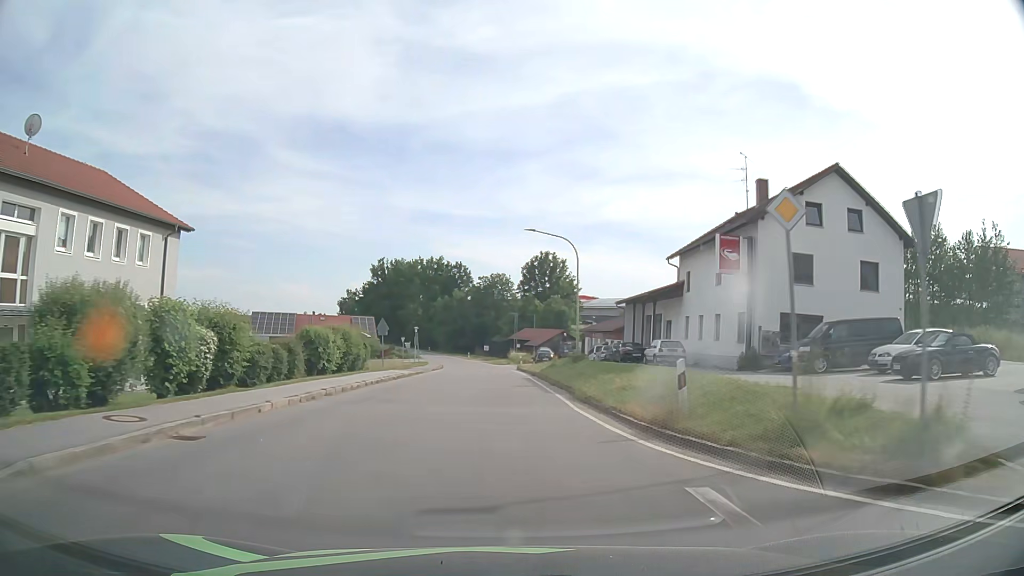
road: tertiary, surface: asphalt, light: Day
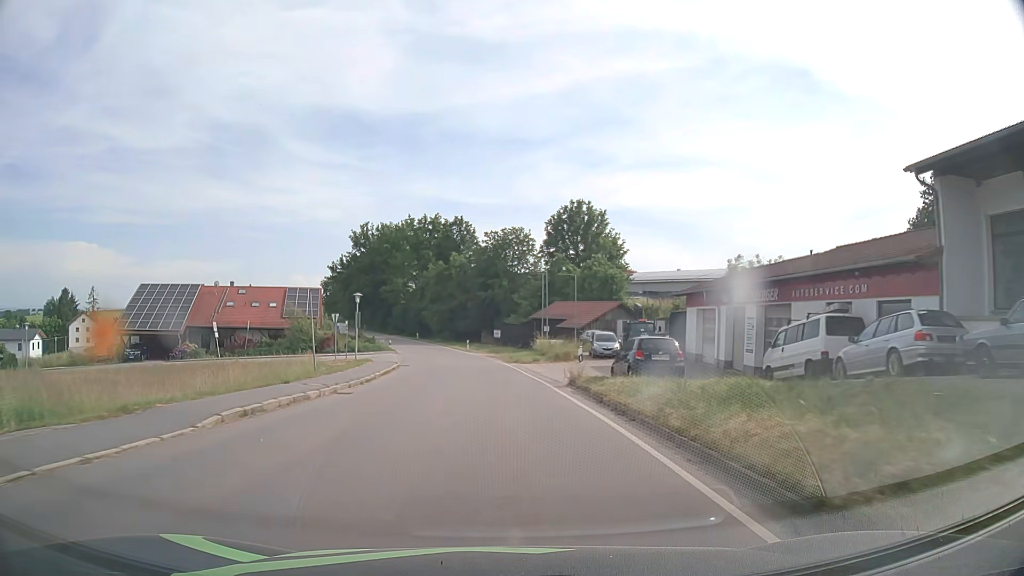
(-0.5, +39.9) m; -1°
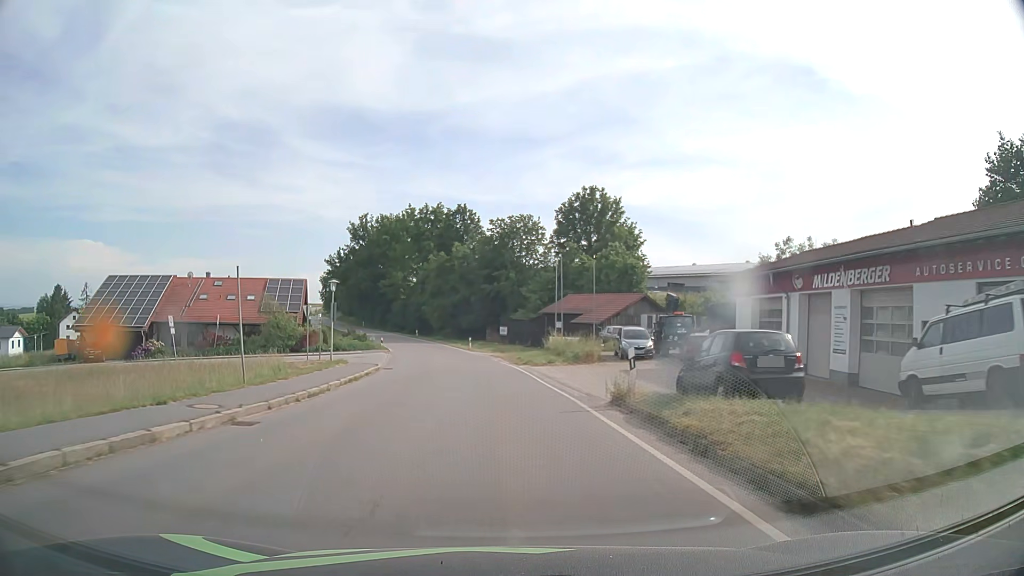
(0.0, +7.9) m; 0°
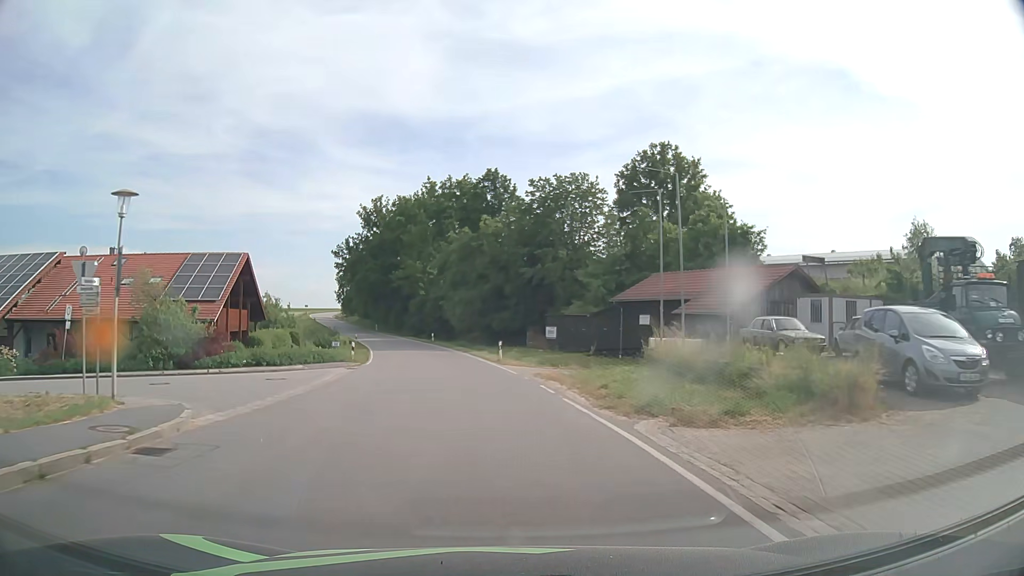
(-0.6, +23.6) m; -3°
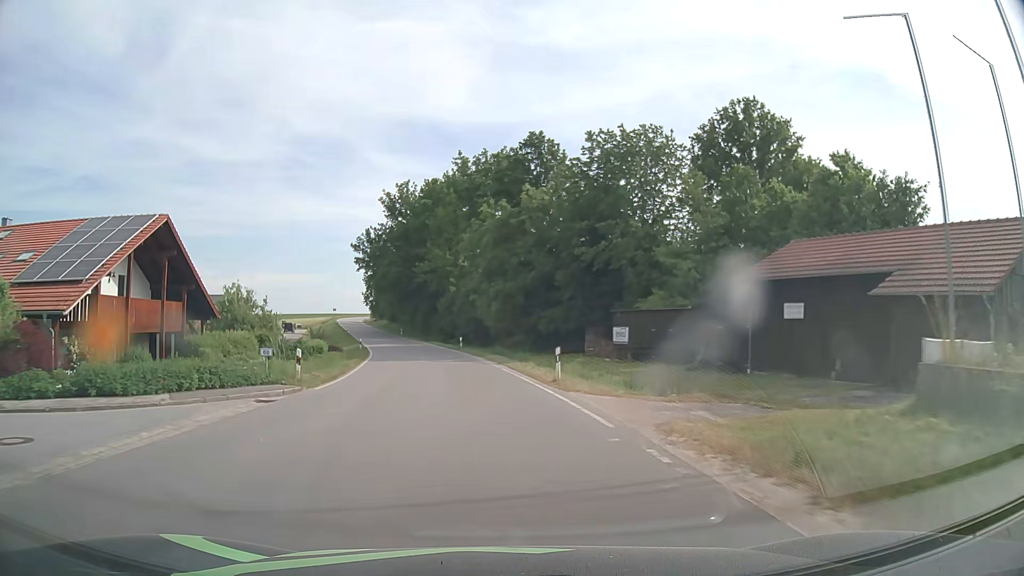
(-0.5, +15.6) m; -4°
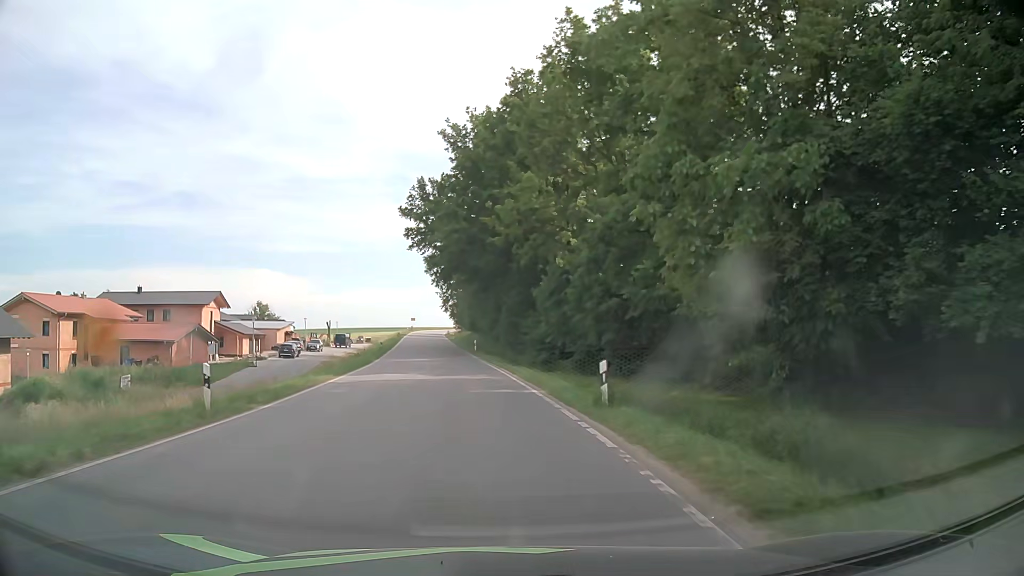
(-3.0, +38.3) m; -9°
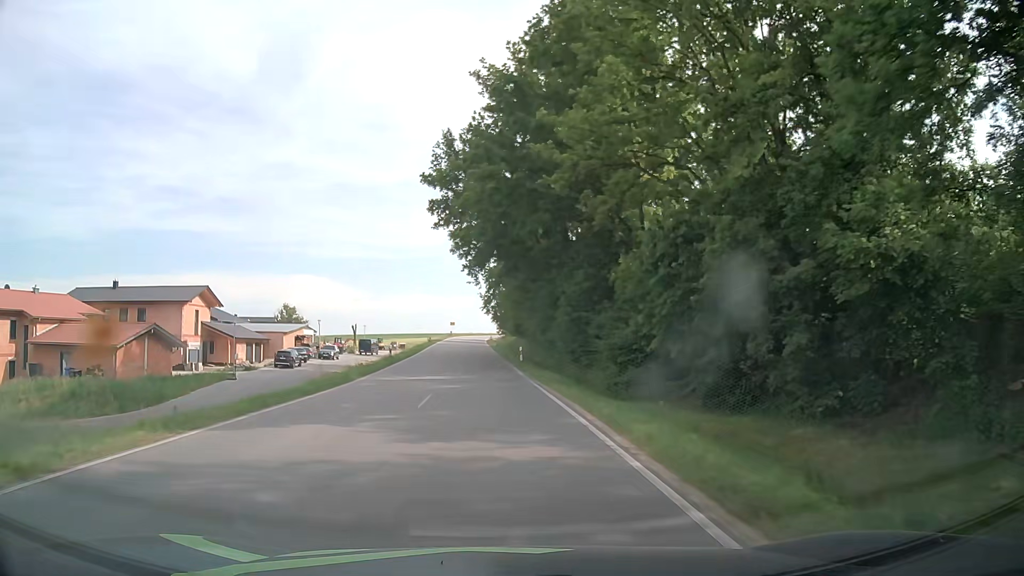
(-0.5, +15.3) m; -4°
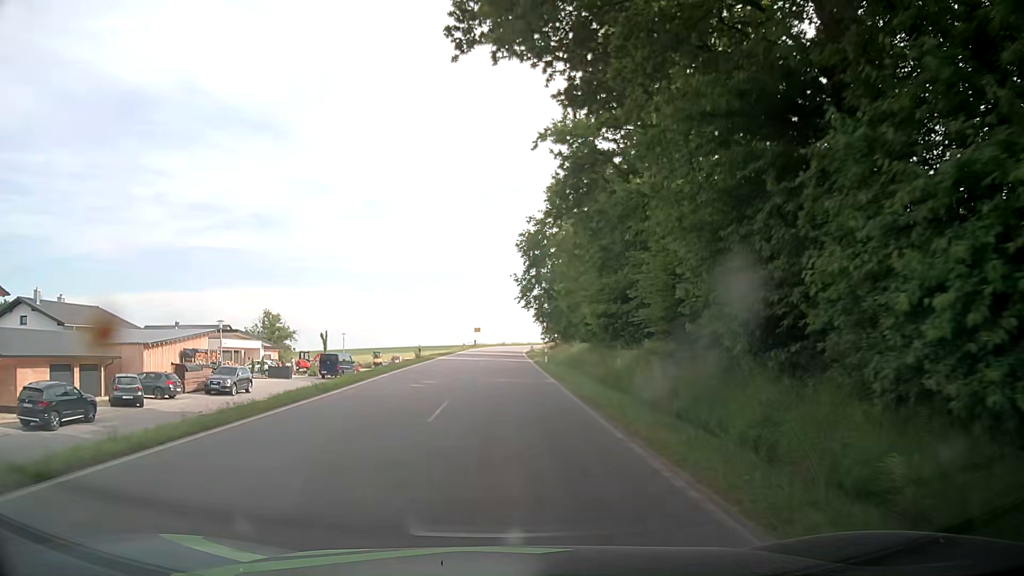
(-1.5, +38.3) m; -3°
(0, +10) (0, +20) (0, +30) (0, +40) (0, +50) (0, +60) (0, +70) (0, +80) (+1, +90) (+2, +100) m
